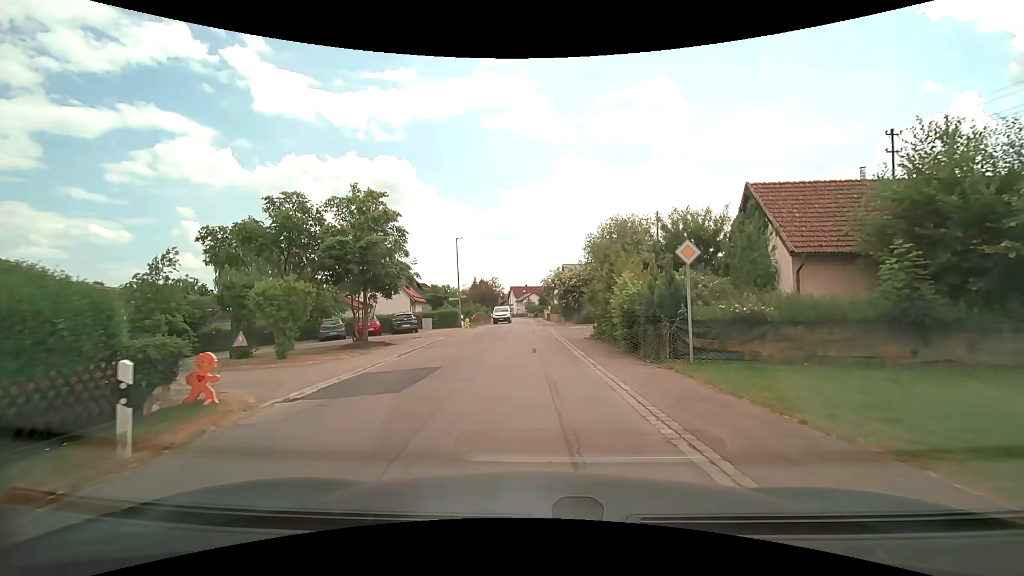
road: residential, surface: asphalt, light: Day
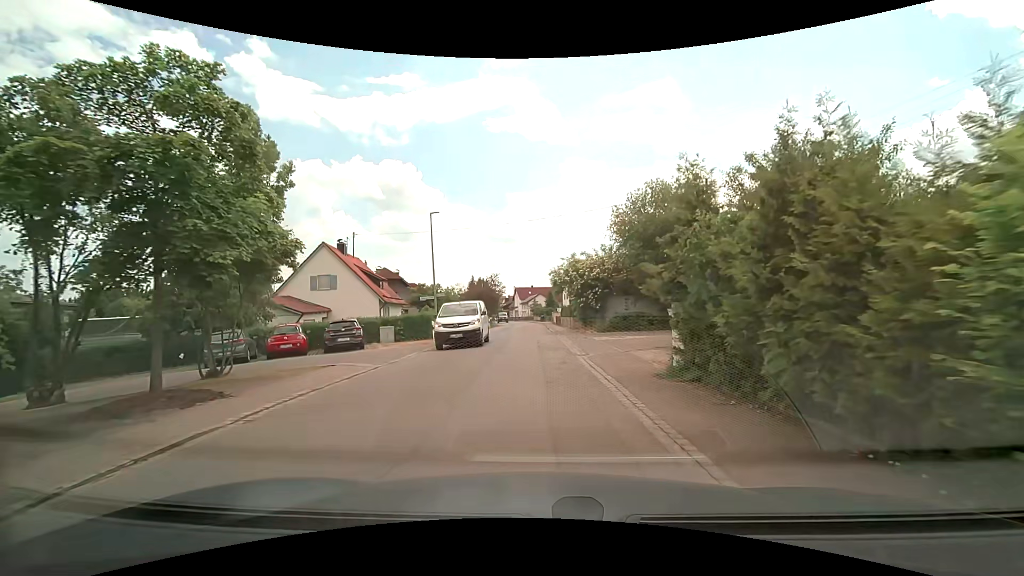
(-0.1, +12.4) m; 0°
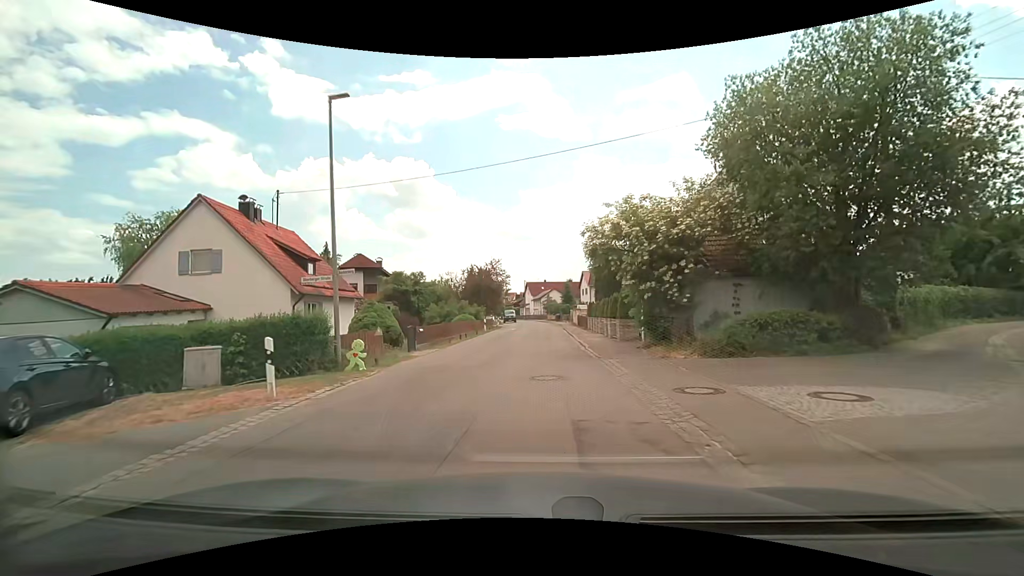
(-0.5, +16.4) m; -2°
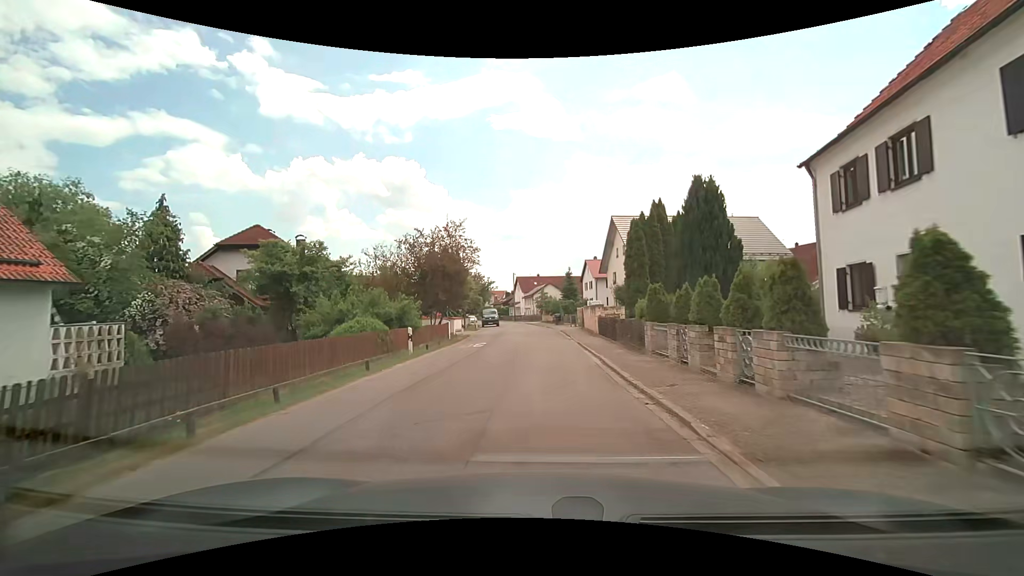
(0.0, +21.5) m; +1°
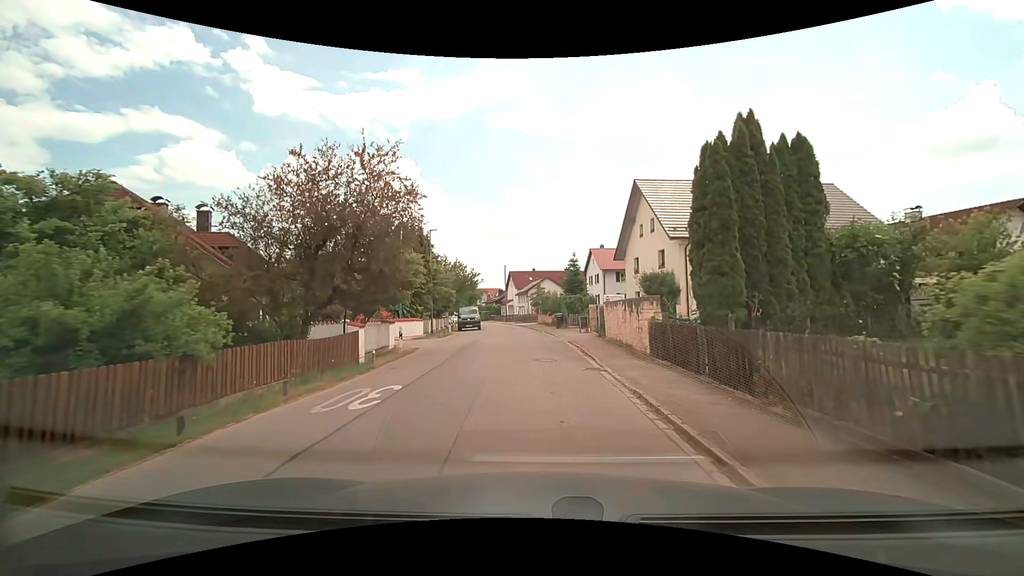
(-0.1, +13.7) m; -1°
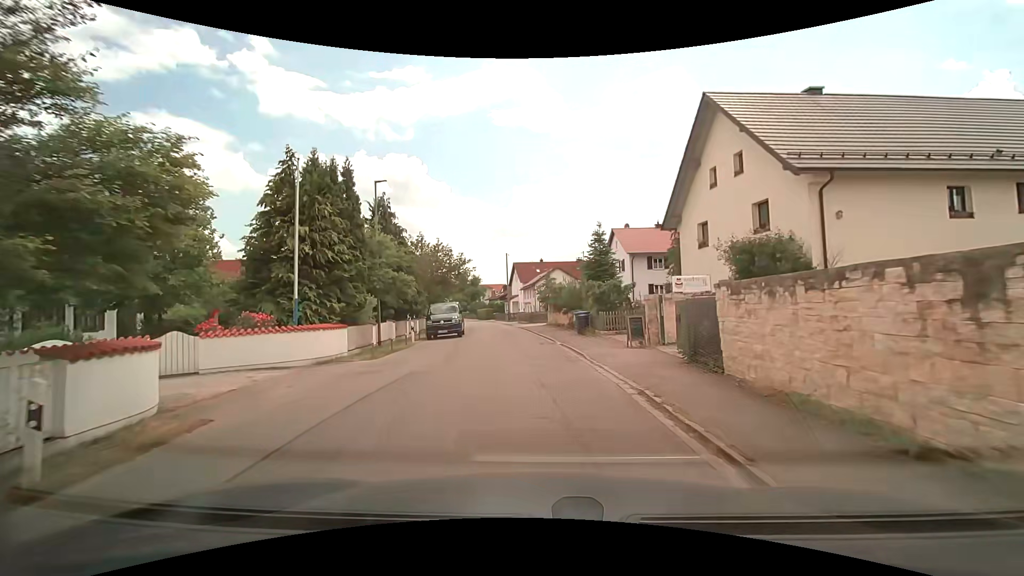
(+0.1, +13.9) m; 0°
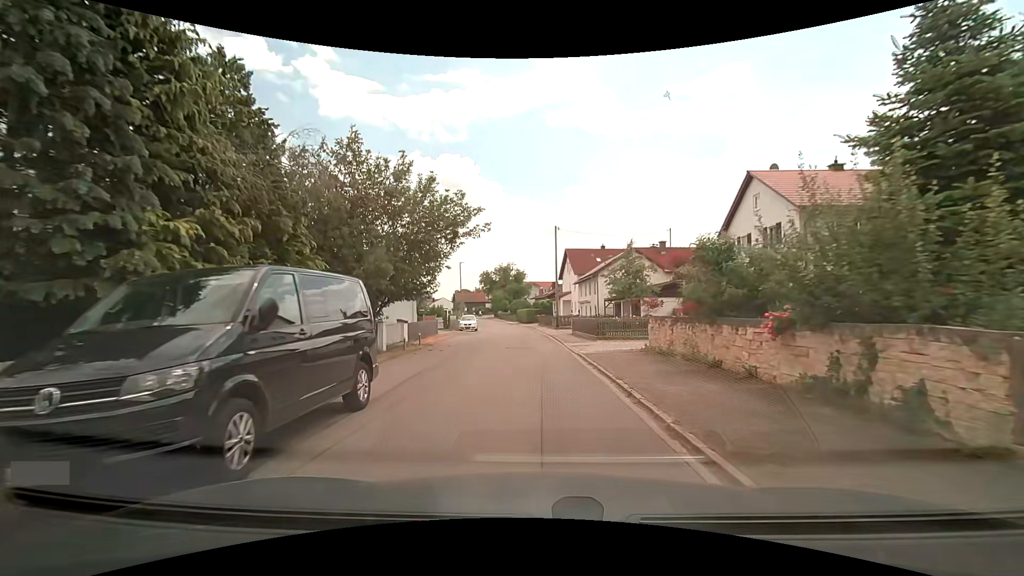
(-1.0, +23.0) m; -6°
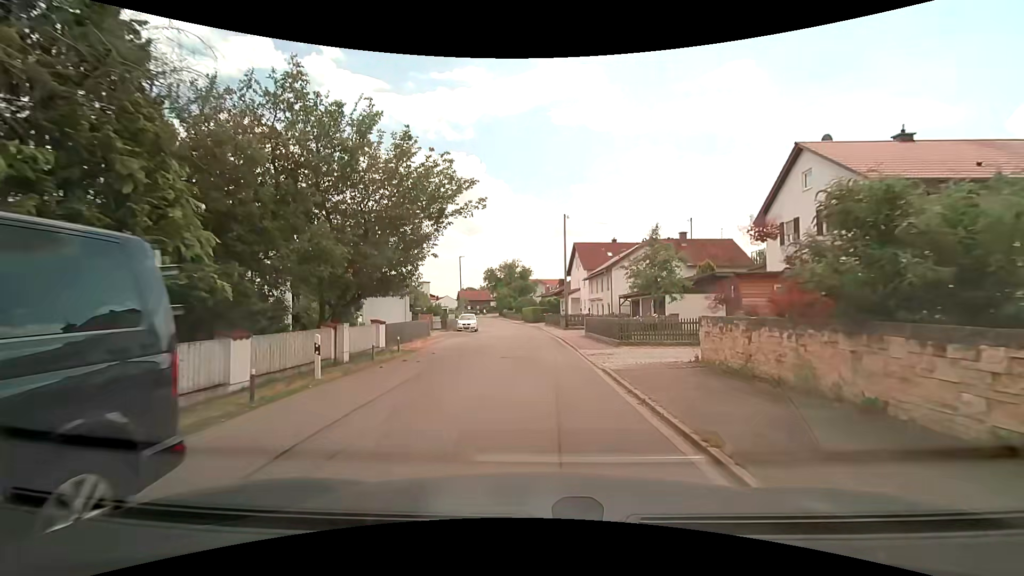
(0.0, +4.6) m; -1°
(0, +10) (0, +20) (0, +30) (-1, +40) (-2, +50) (-3, +60) (-4, +70) (-5, +80) (-6, +90) (-8, +100) m
